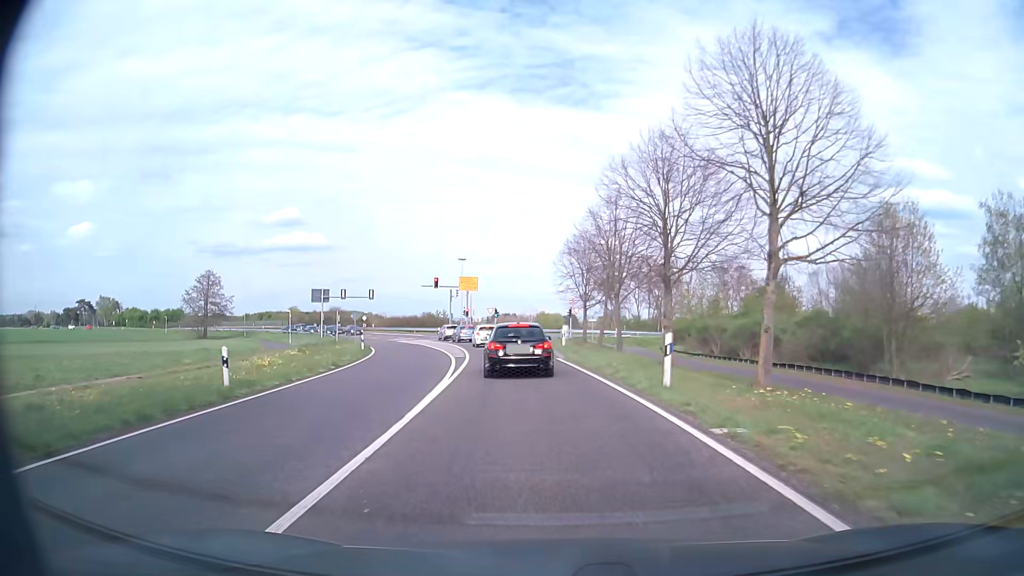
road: primary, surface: asphalt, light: Day
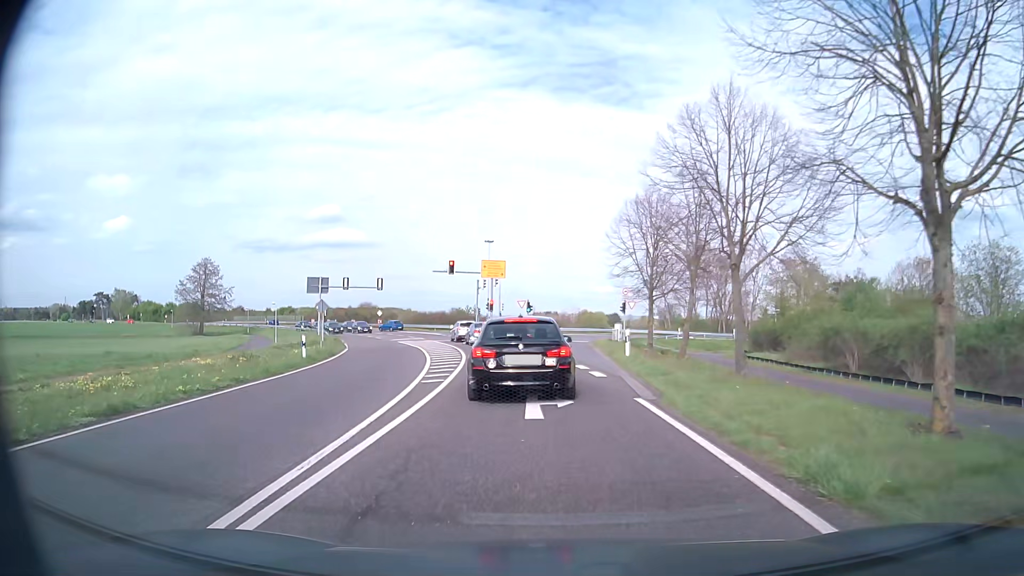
(-0.4, +15.6) m; -4°
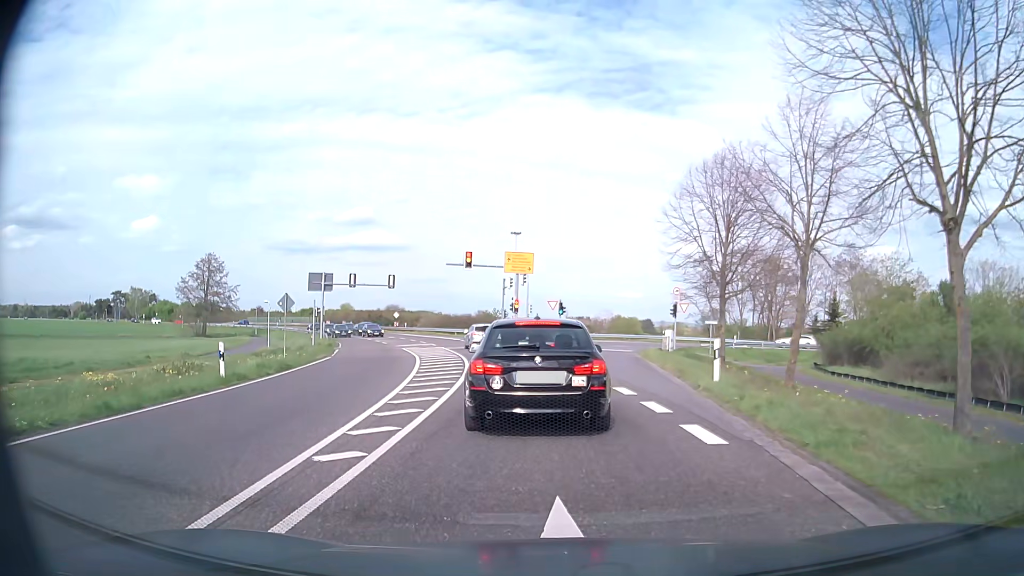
(-0.1, +8.9) m; -1°
(0, +10) (-1, +20) (-2, +30) (-4, +40) (-7, +49) (-11, +59) (-14, +68) (-19, +77) (-24, +86) (-29, +94) m
